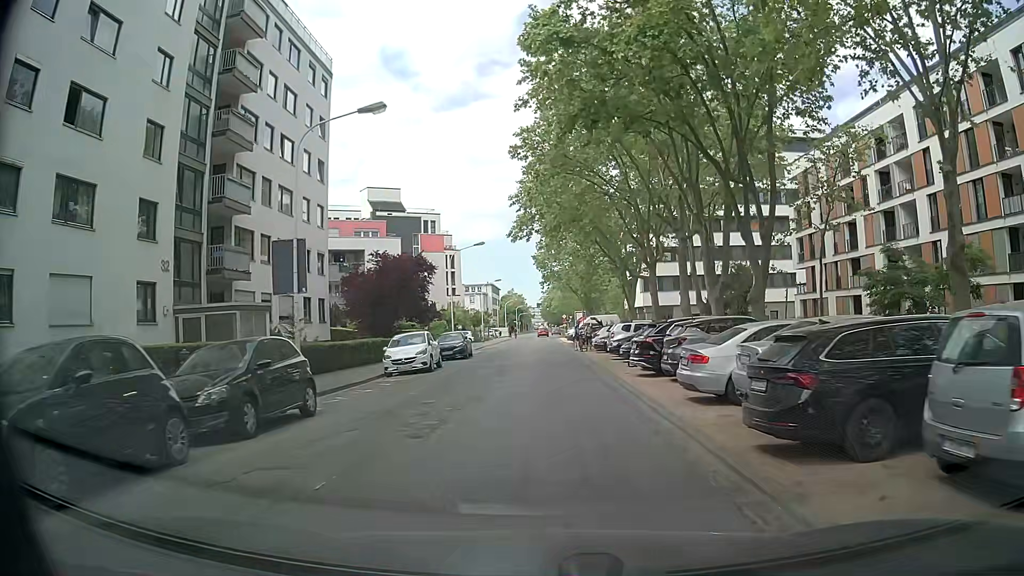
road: secondary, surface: asphalt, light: Day
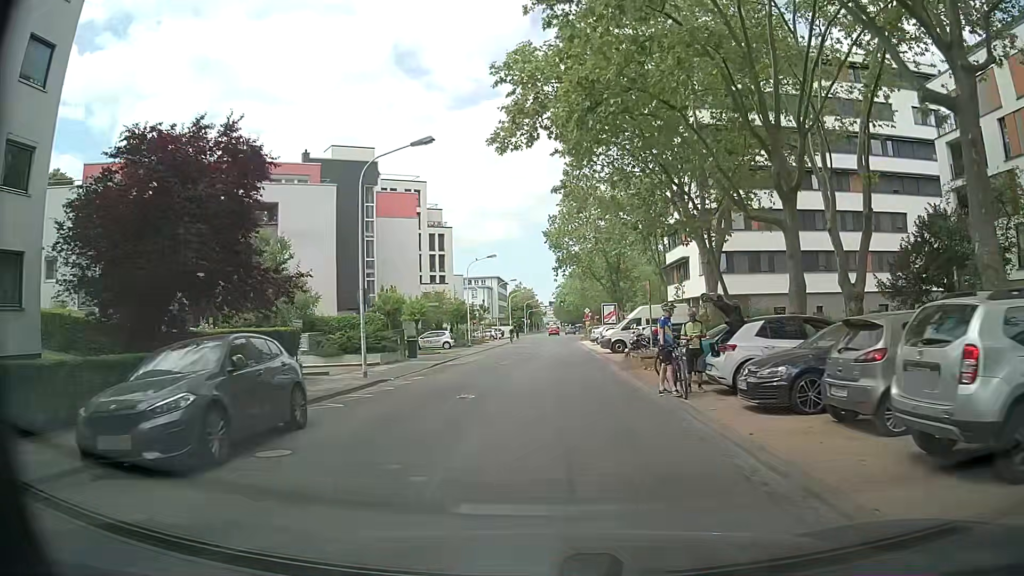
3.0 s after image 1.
(0.0, +27.0) m; +1°
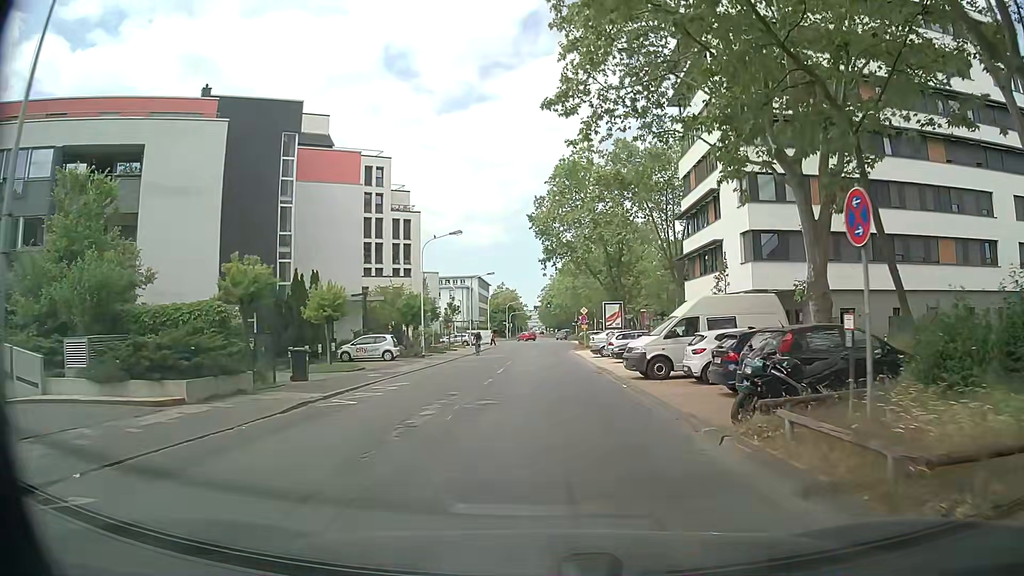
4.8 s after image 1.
(-0.2, +16.0) m; +1°
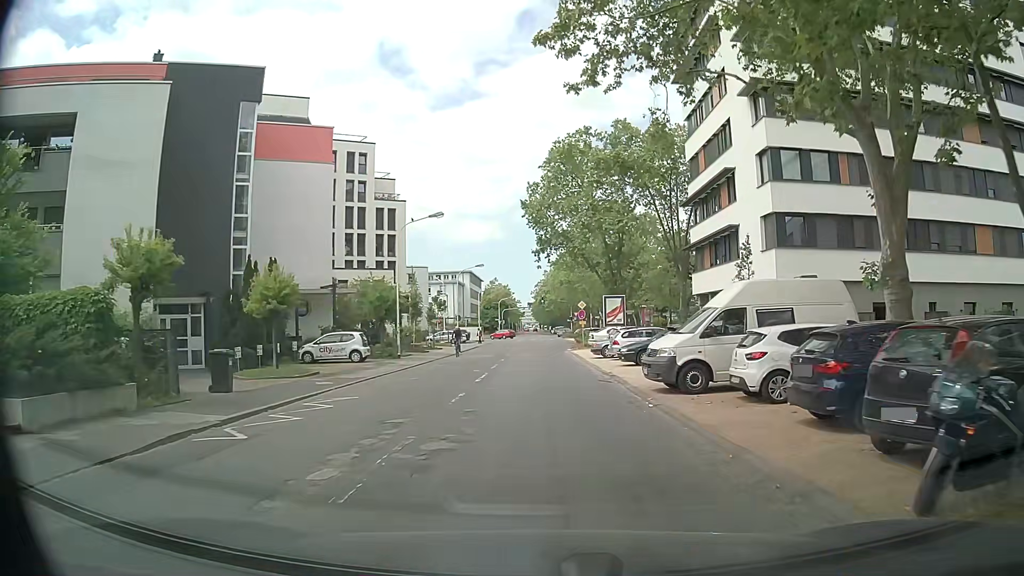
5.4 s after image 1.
(0.0, +5.4) m; 0°
